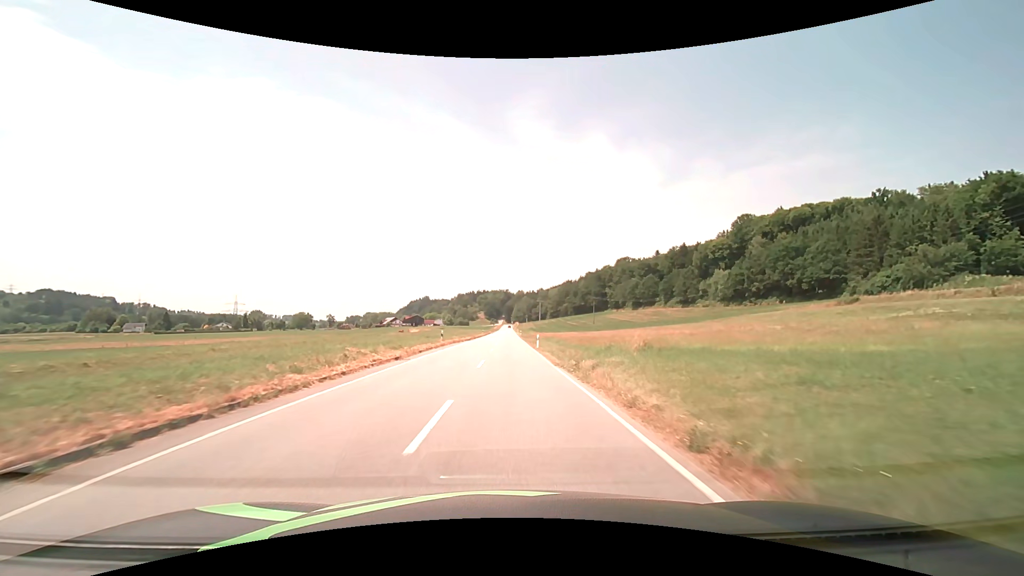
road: secondary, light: Day
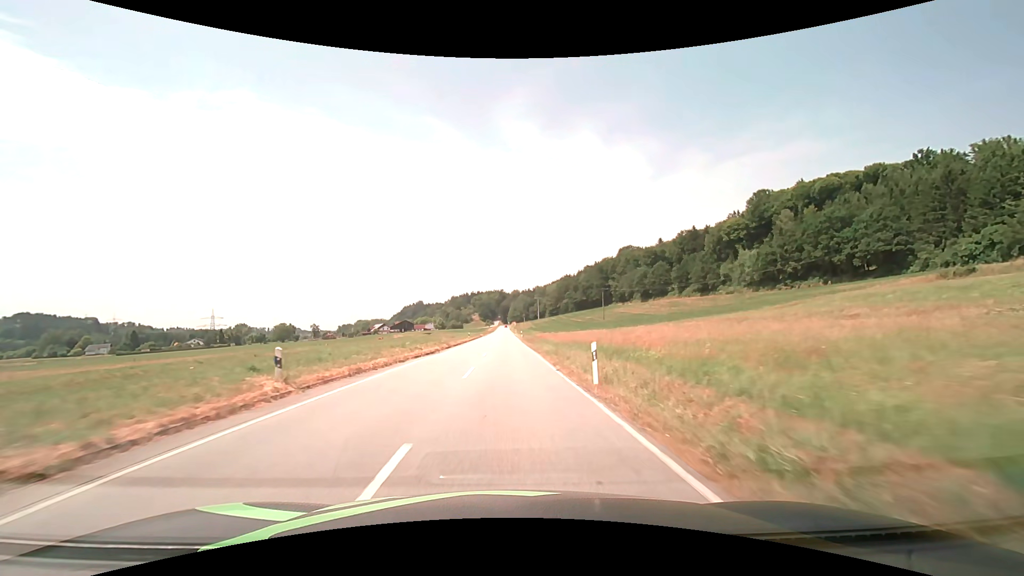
(+0.3, +27.8) m; 0°
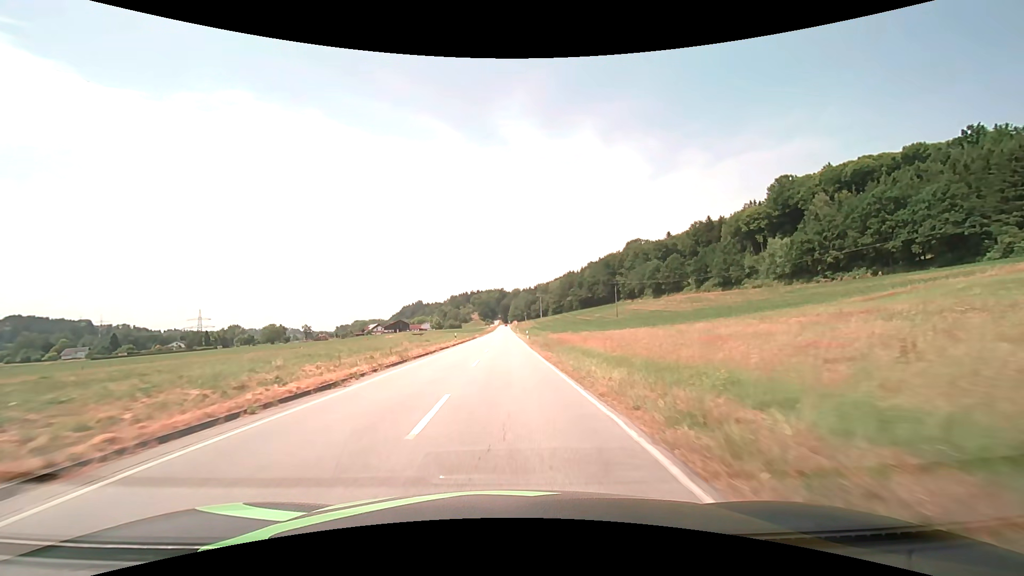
(0.0, +19.5) m; 0°
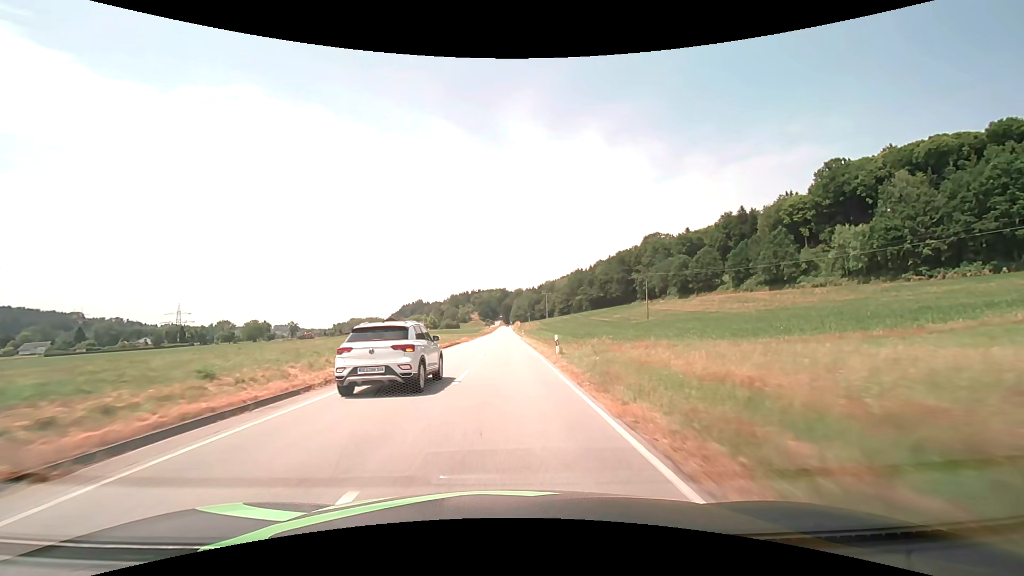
(-0.1, +30.6) m; 0°
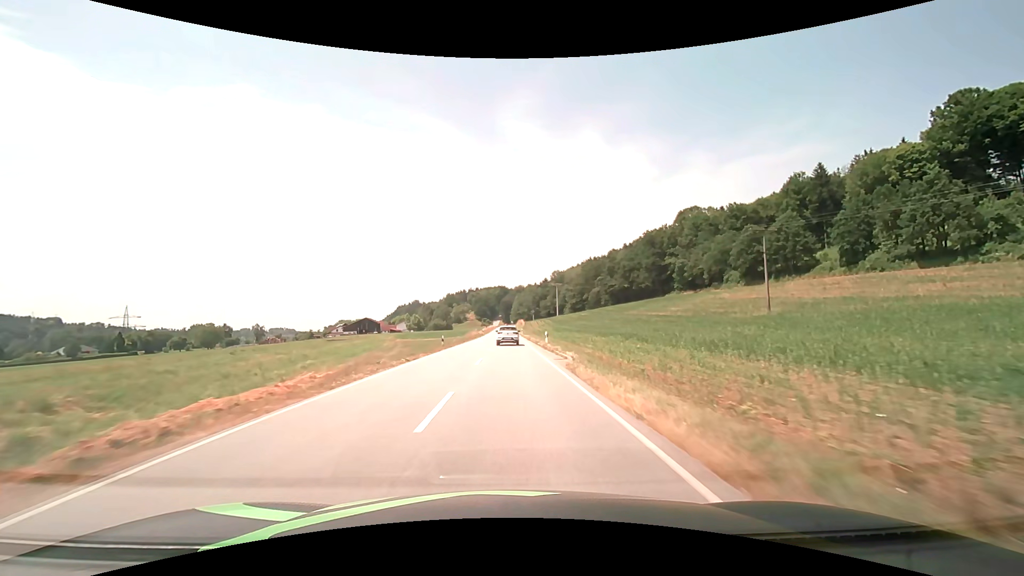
(+0.1, +54.1) m; 0°
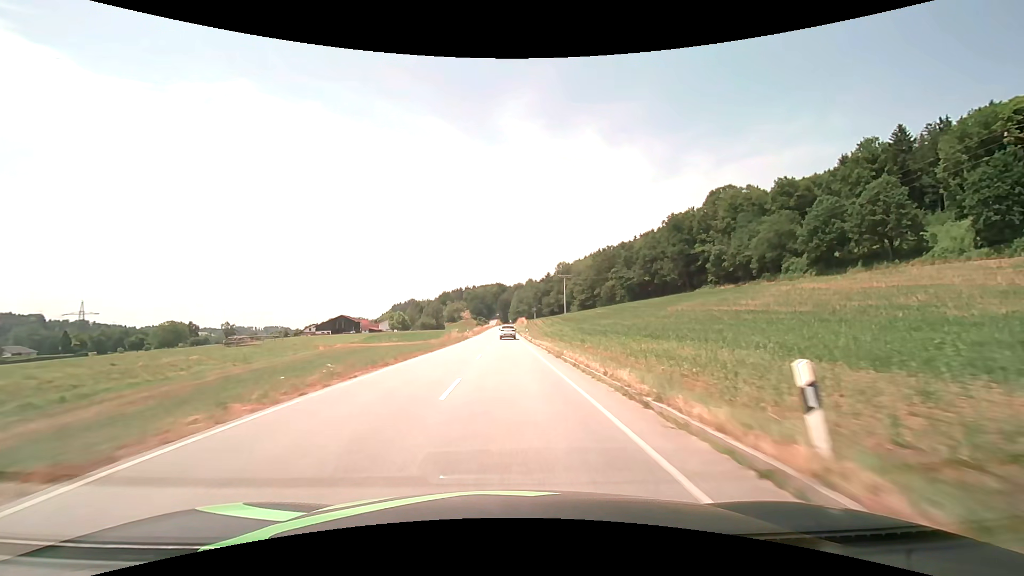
(+0.1, +33.1) m; 0°
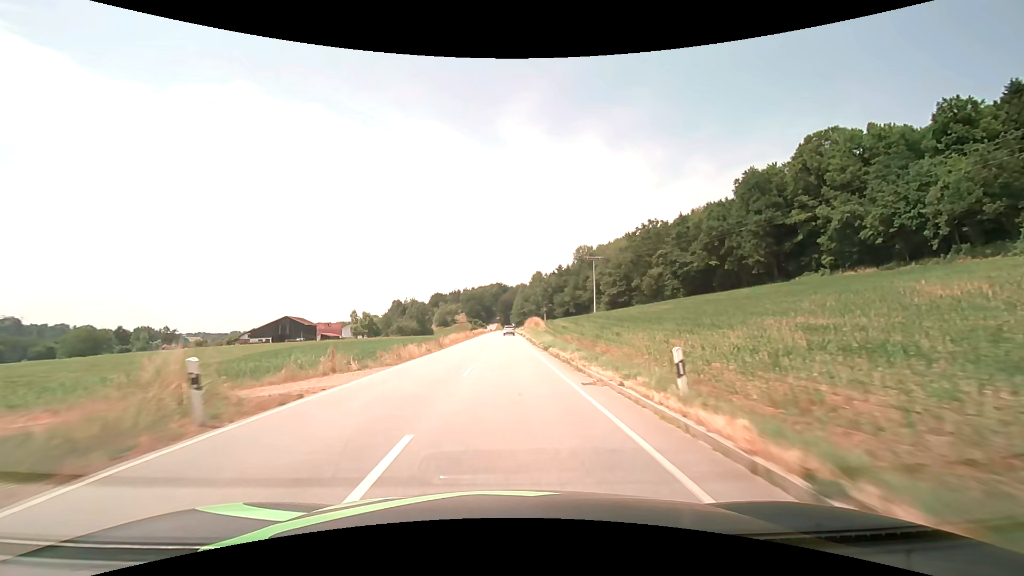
(-0.2, +55.2) m; 0°
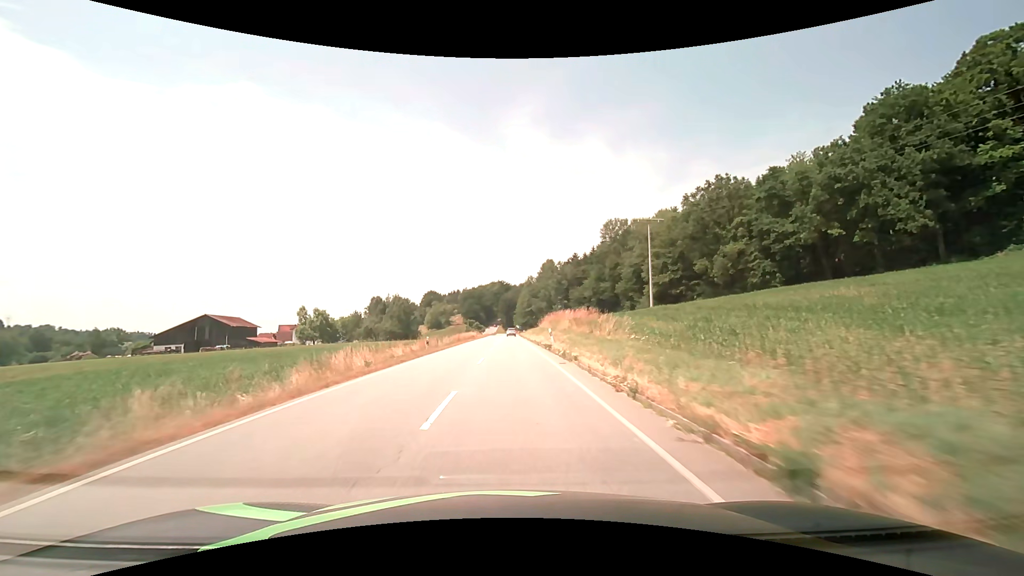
(-0.1, +43.9) m; 0°
